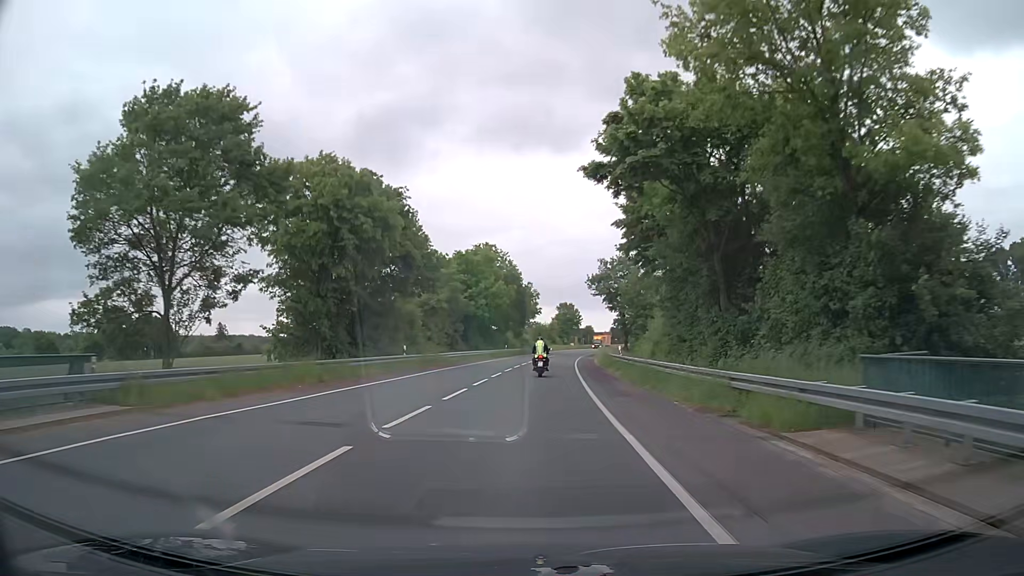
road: secondary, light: Day
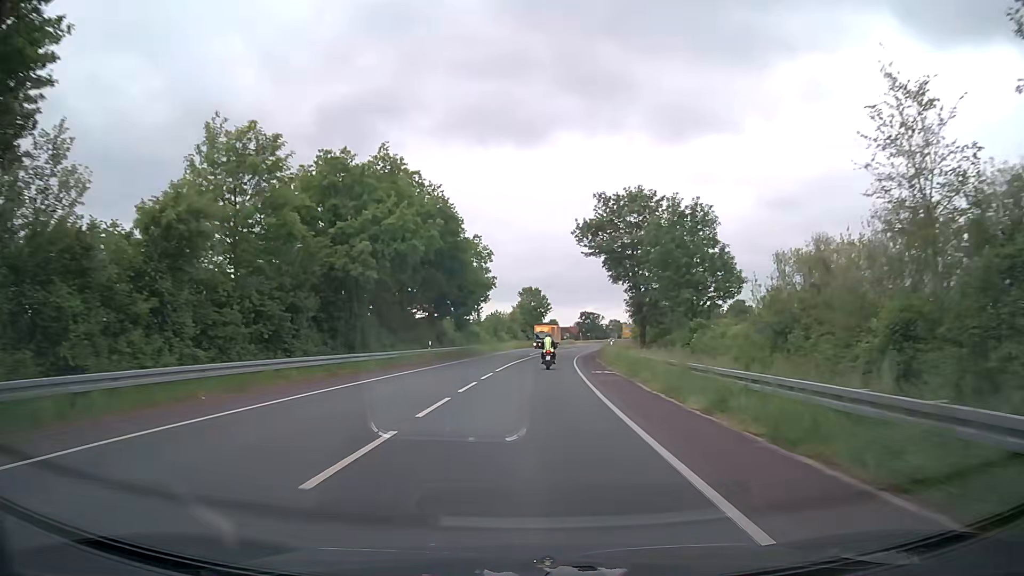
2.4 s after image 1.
(+1.5, +40.2) m; +3°
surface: asphalt
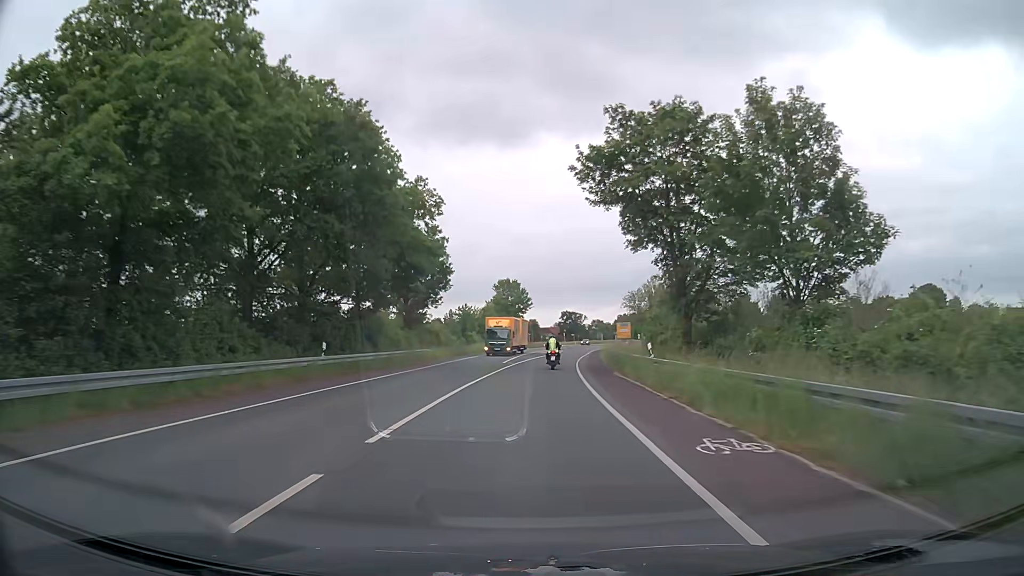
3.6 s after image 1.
(+0.5, +21.4) m; +2°
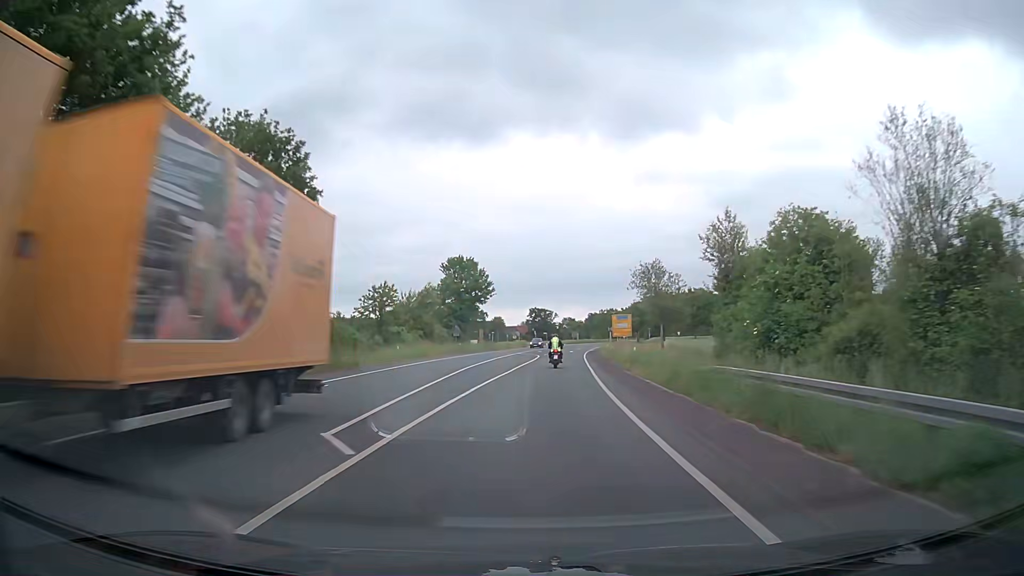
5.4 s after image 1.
(+0.8, +33.2) m; +2°
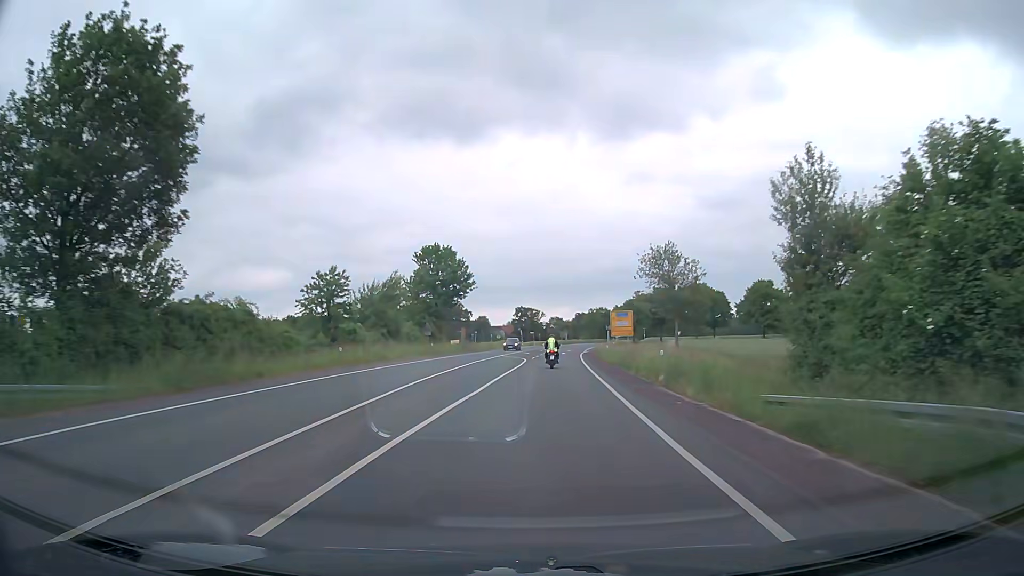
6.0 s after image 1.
(+0.2, +11.3) m; +2°
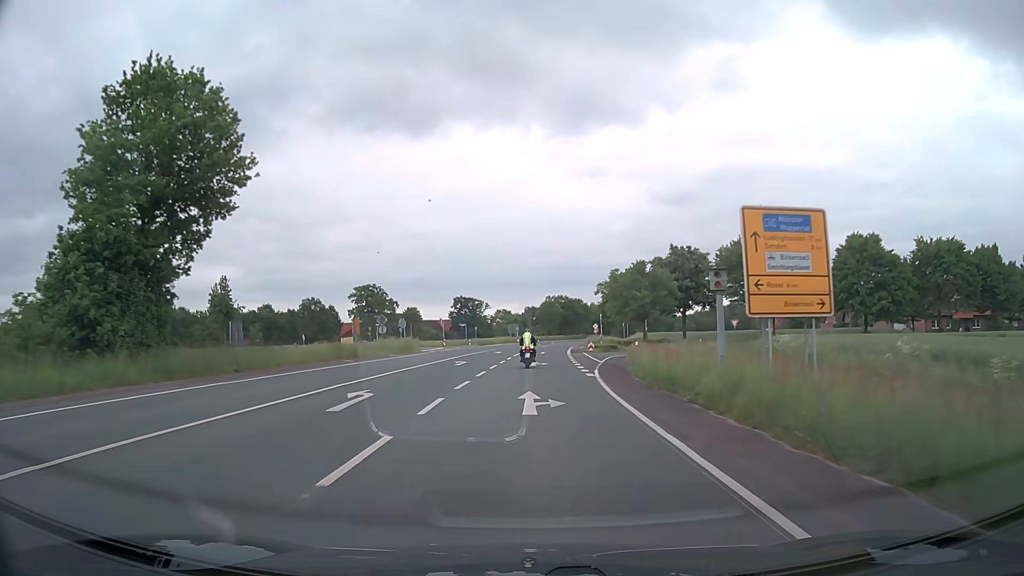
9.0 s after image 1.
(+2.6, +55.7) m; +5°
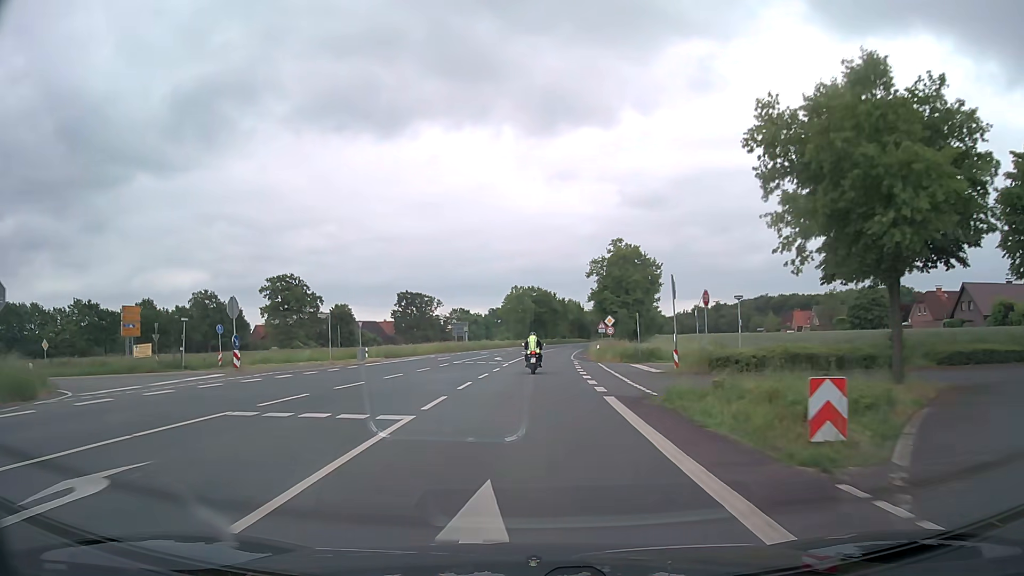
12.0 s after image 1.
(+1.4, +50.6) m; +3°
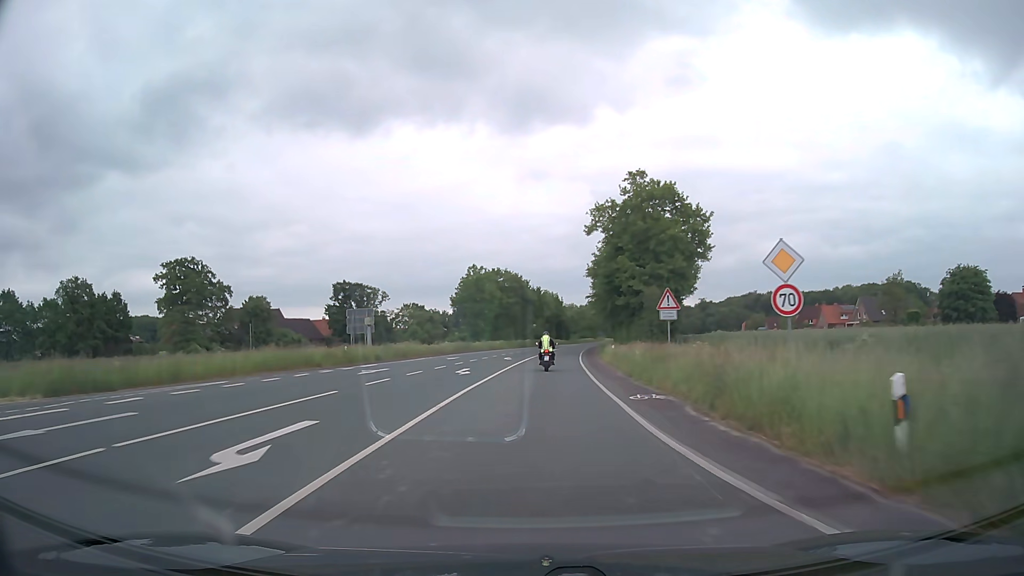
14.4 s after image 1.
(+0.8, +40.0) m; +3°
(0, +10) (0, +20) (+1, +30) (+1, +40) (+2, +50) (+2, +60) (+3, +70) (+4, +80) (+5, +90) (+6, +100) m
